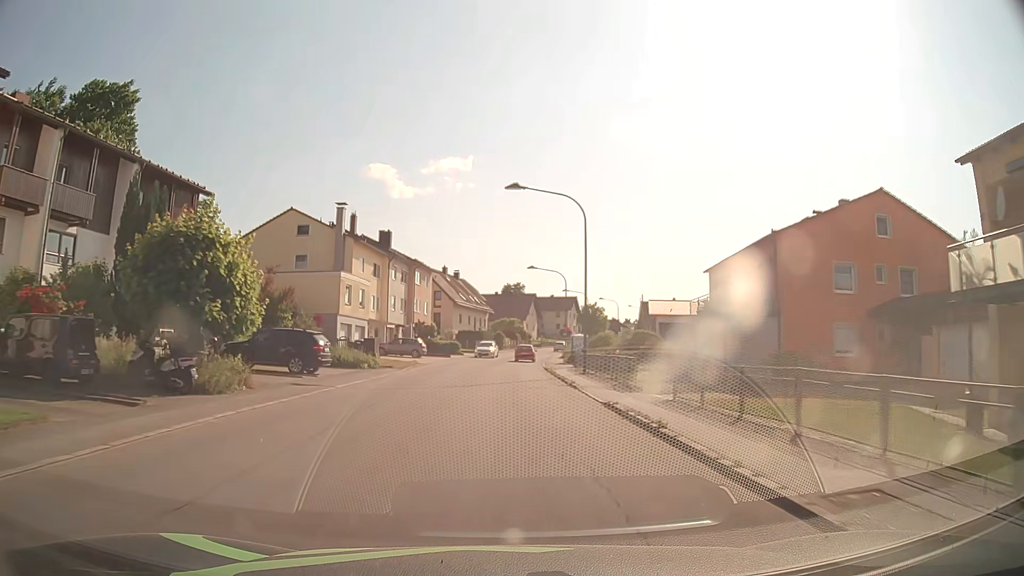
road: unclassified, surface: asphalt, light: Day
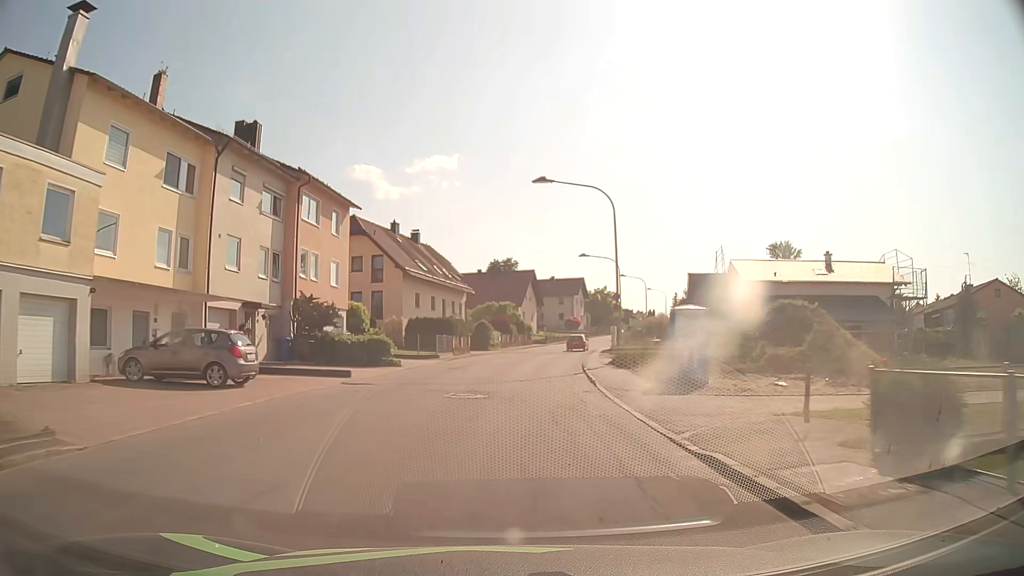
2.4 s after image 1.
(0.0, +35.3) m; +1°
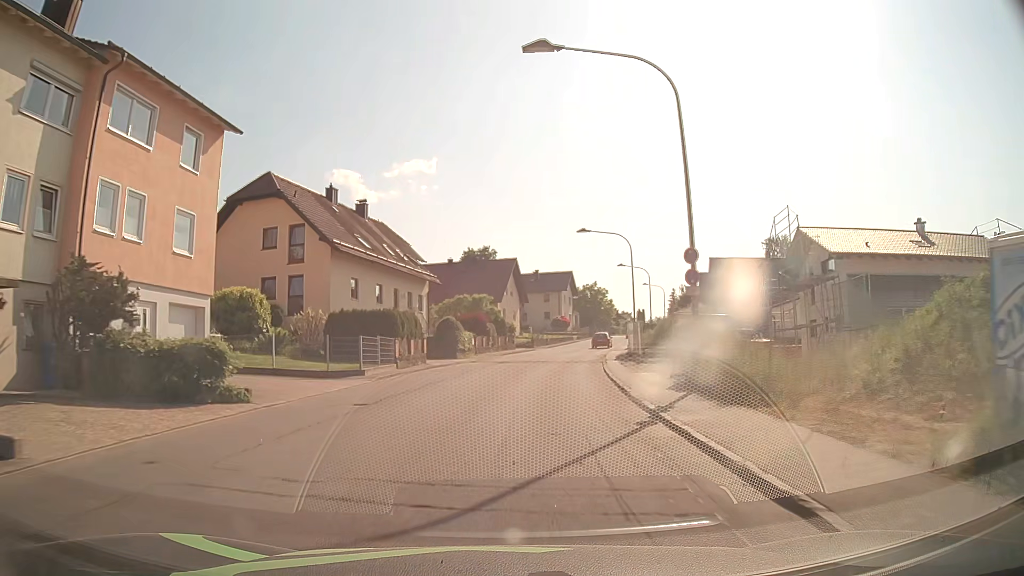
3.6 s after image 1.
(+0.2, +15.9) m; +2°
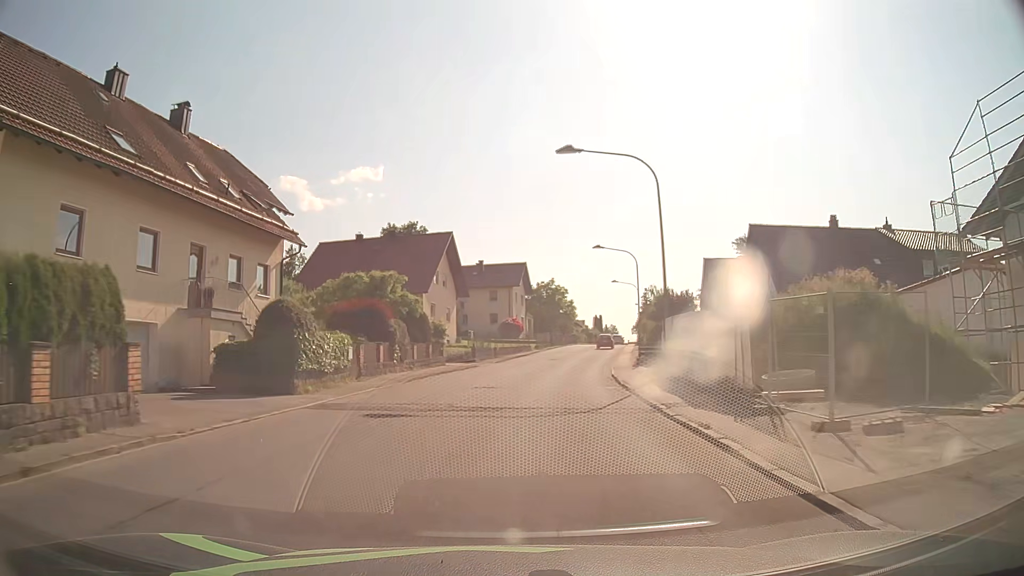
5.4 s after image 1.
(+0.9, +23.0) m; +5°
(0, +10) (+1, +20) (+2, +30) (+4, +40) (+6, +50) (+8, +59) (+10, +69) (+12, +79) (+14, +89) (+16, +99) m
